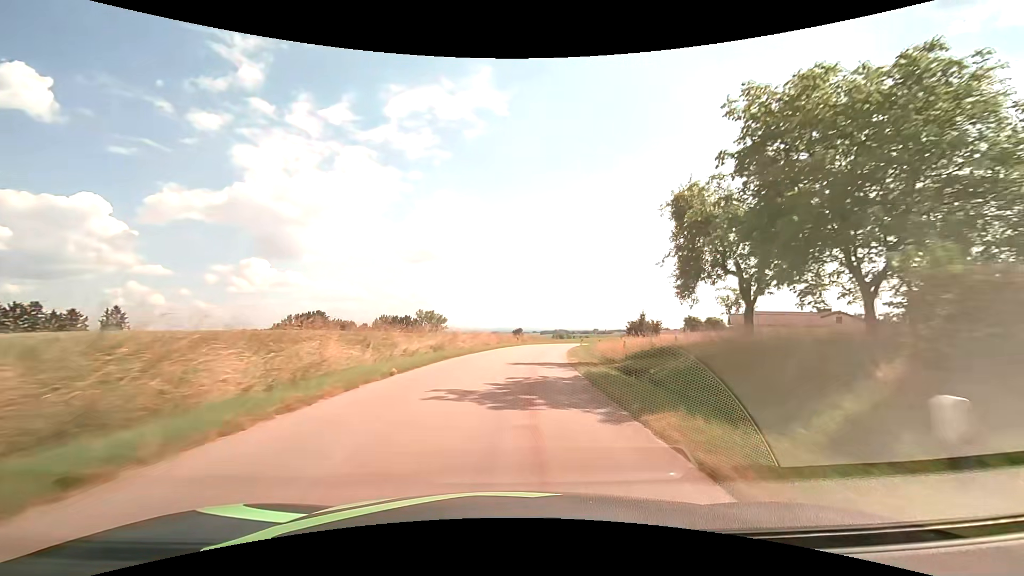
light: Day
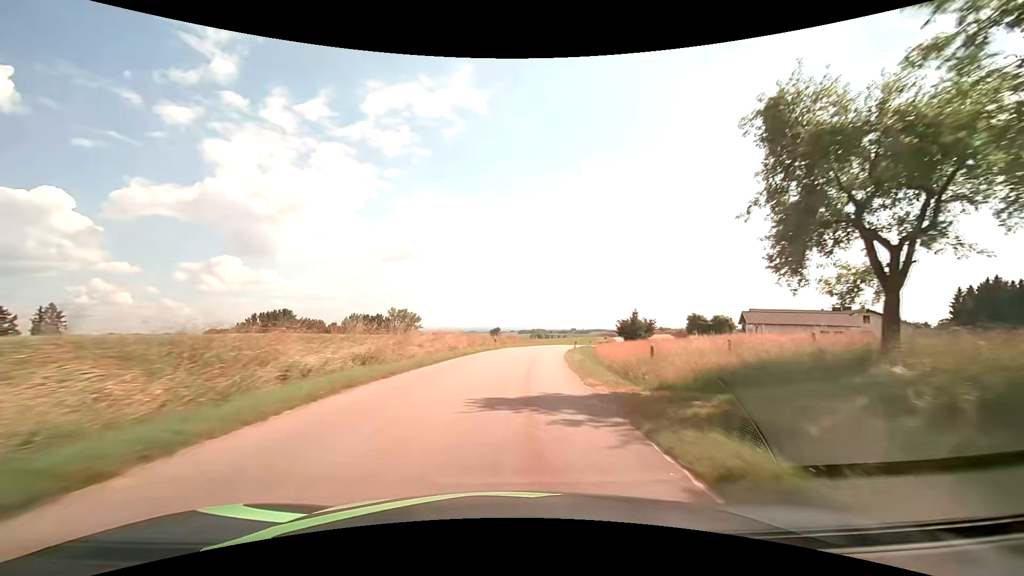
(+0.3, +10.9) m; +3°
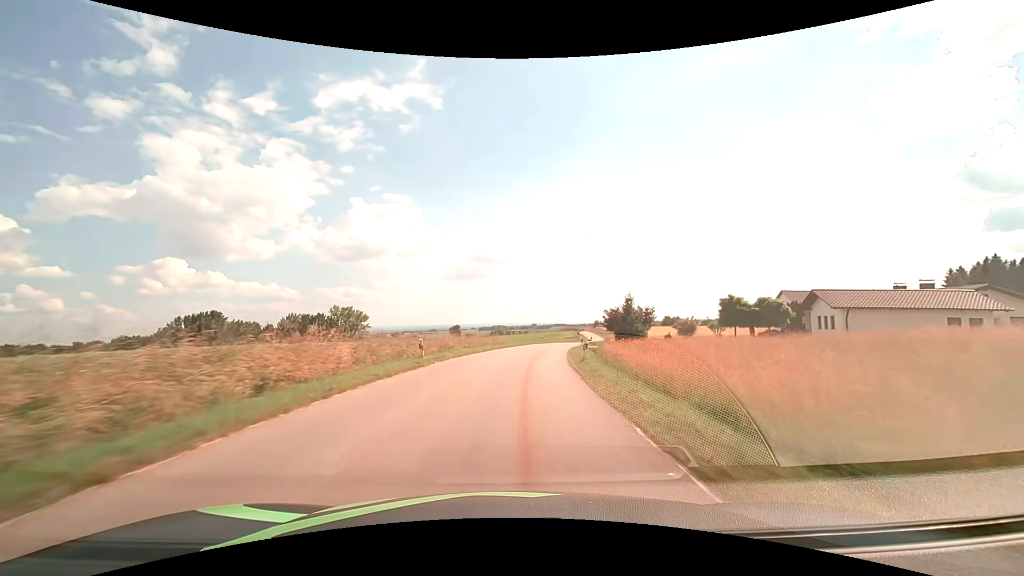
(+0.9, +21.8) m; +5°
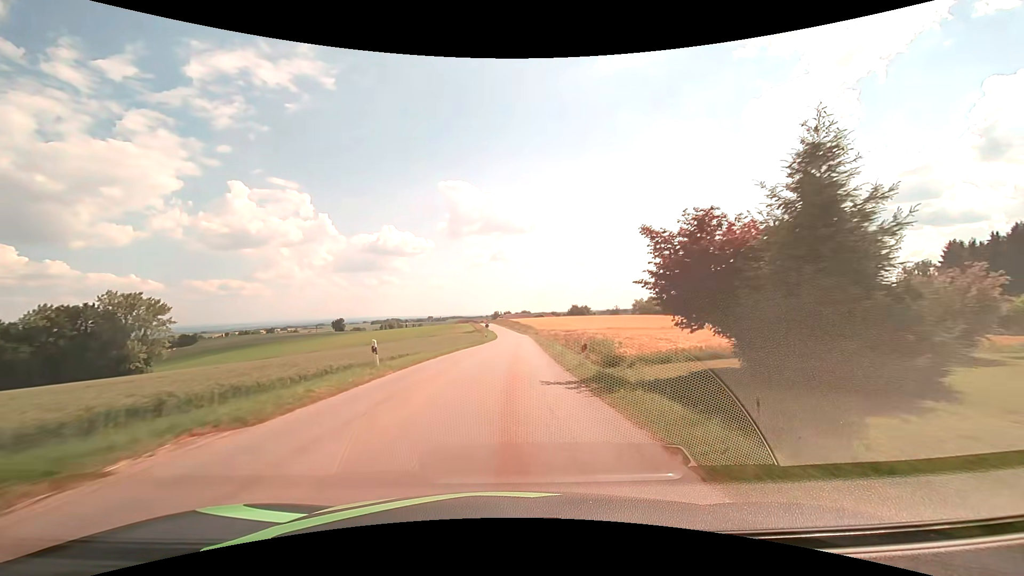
(+5.7, +54.1) m; +12°
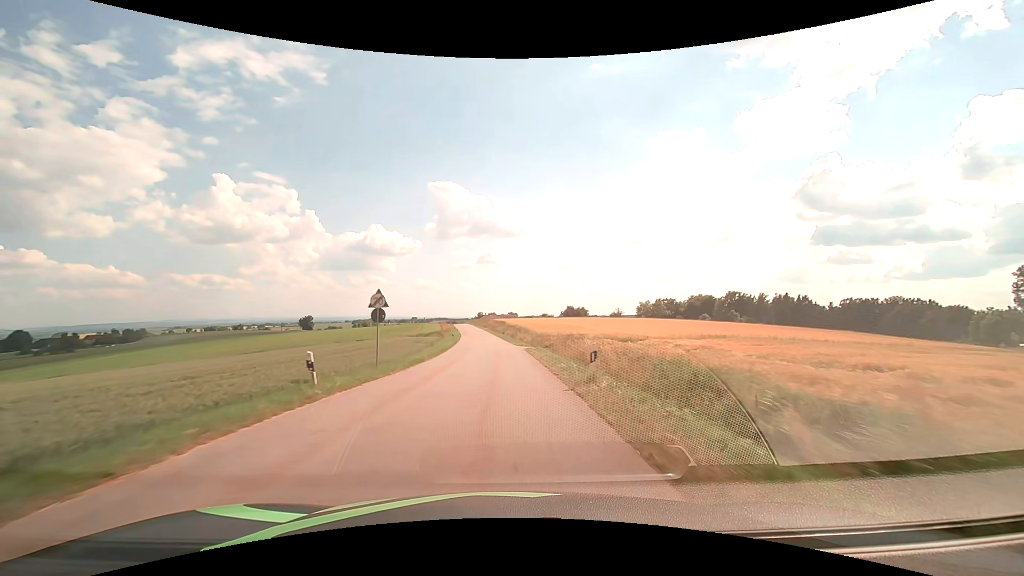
(+1.6, +54.6) m; +2°
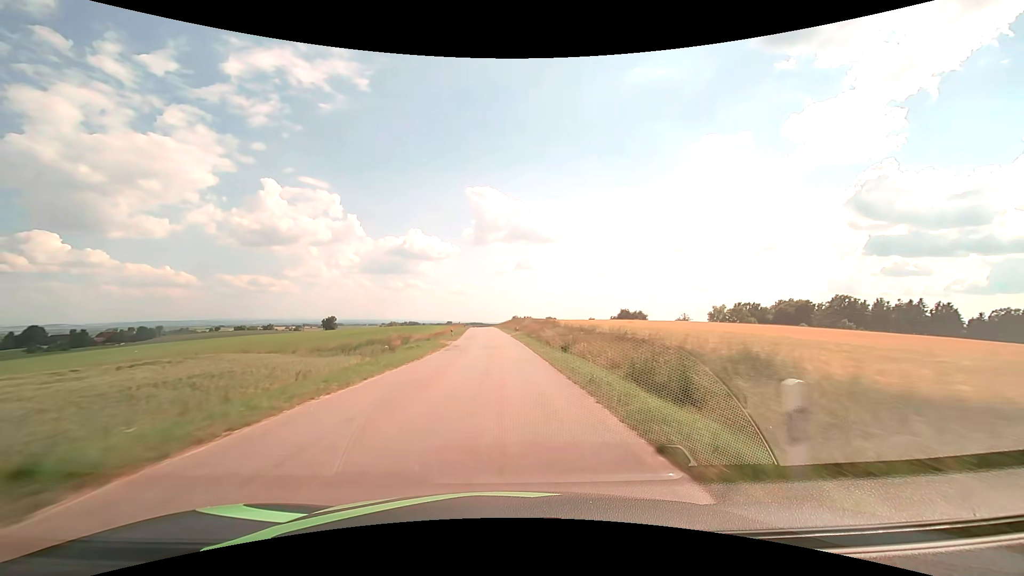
(-1.6, +58.4) m; -4°
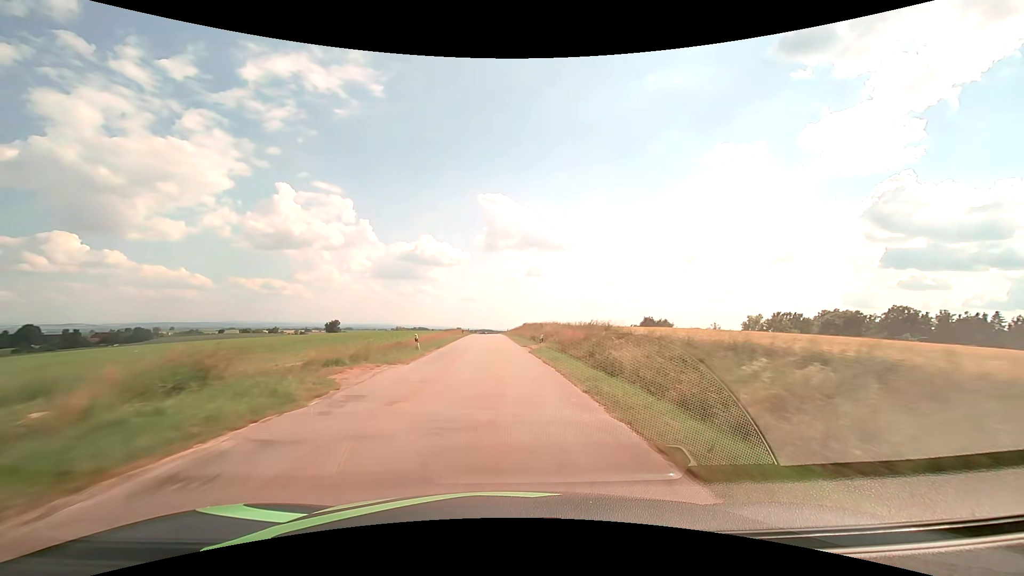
(-0.3, +25.3) m; -1°
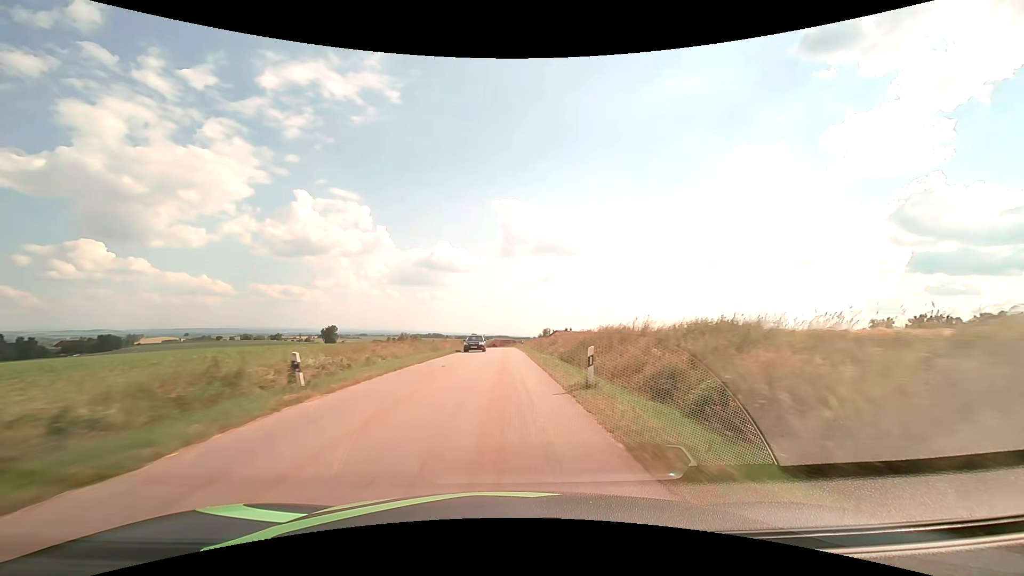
(-1.4, +66.5) m; -2°
(0, +10) (0, +20) (0, +30) (0, +40) (0, +50) (0, +60) (0, +70) (0, +80) (0, +90) (-1, +100) m
